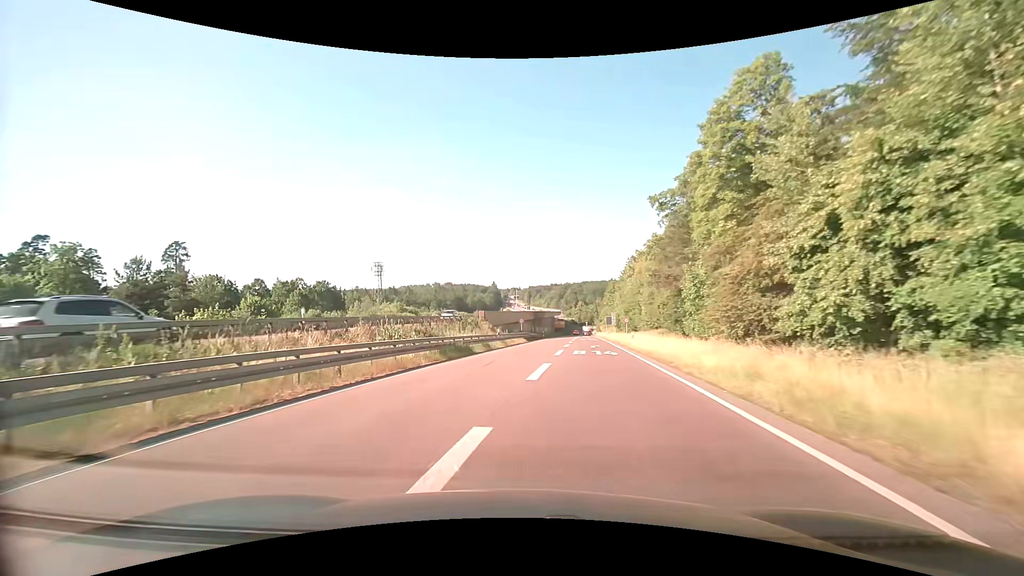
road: trunk_link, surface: asphalt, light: Day
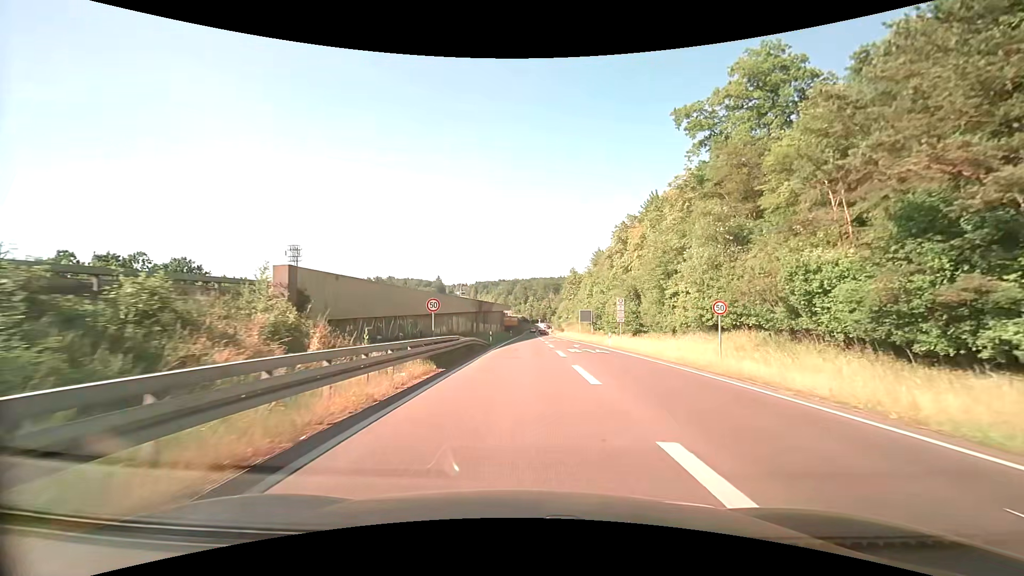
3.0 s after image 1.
(+0.6, +36.4) m; +6°
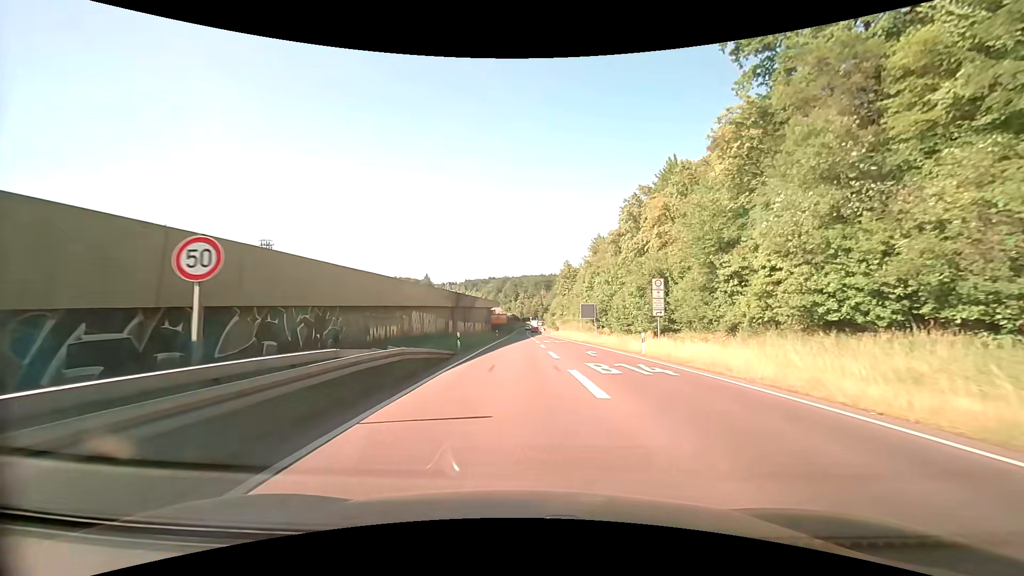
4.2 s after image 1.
(+0.1, +14.8) m; +1°
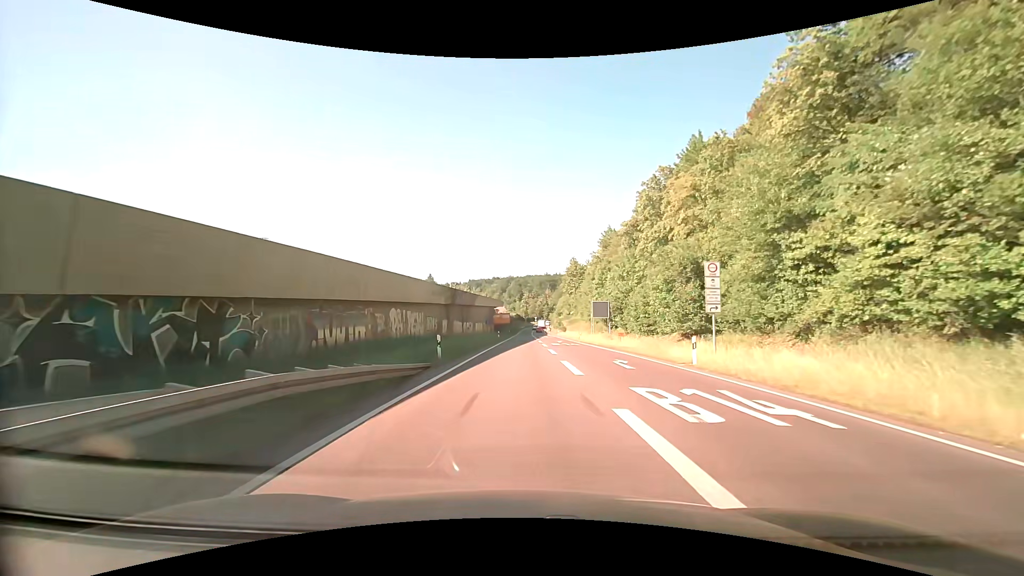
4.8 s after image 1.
(0.0, +7.3) m; 0°
